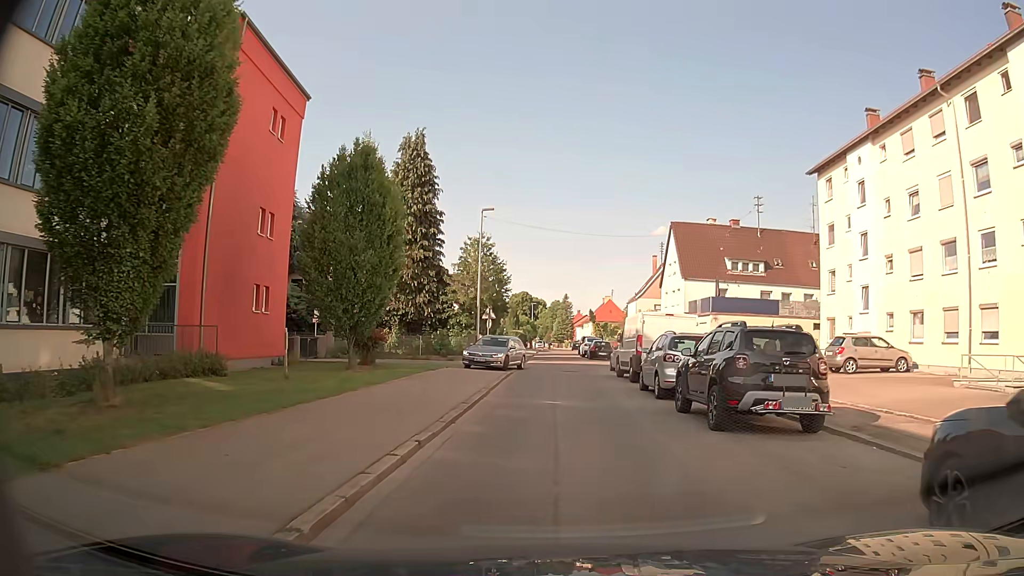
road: residential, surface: asphalt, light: Day
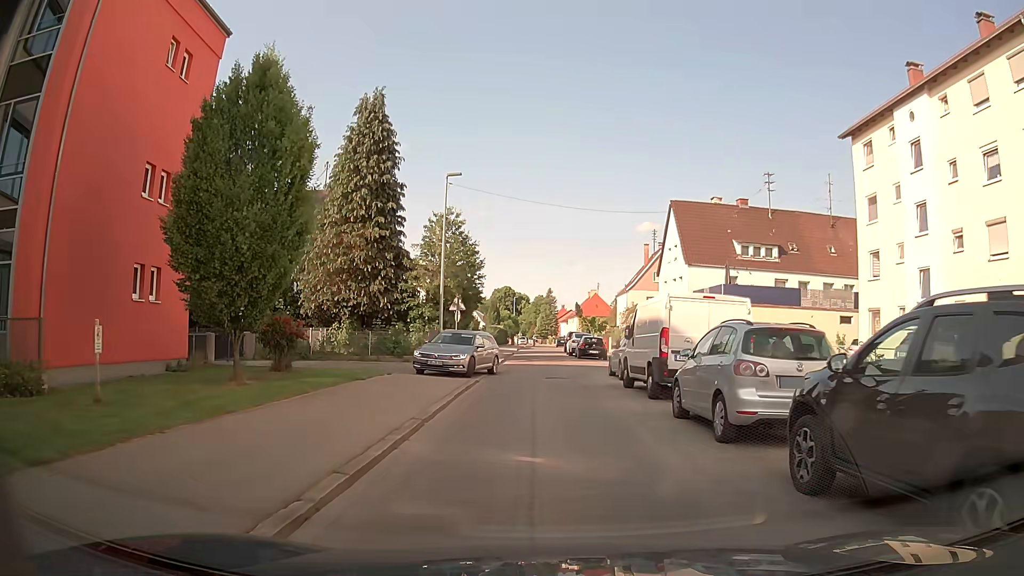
(+0.1, +7.2) m; +1°
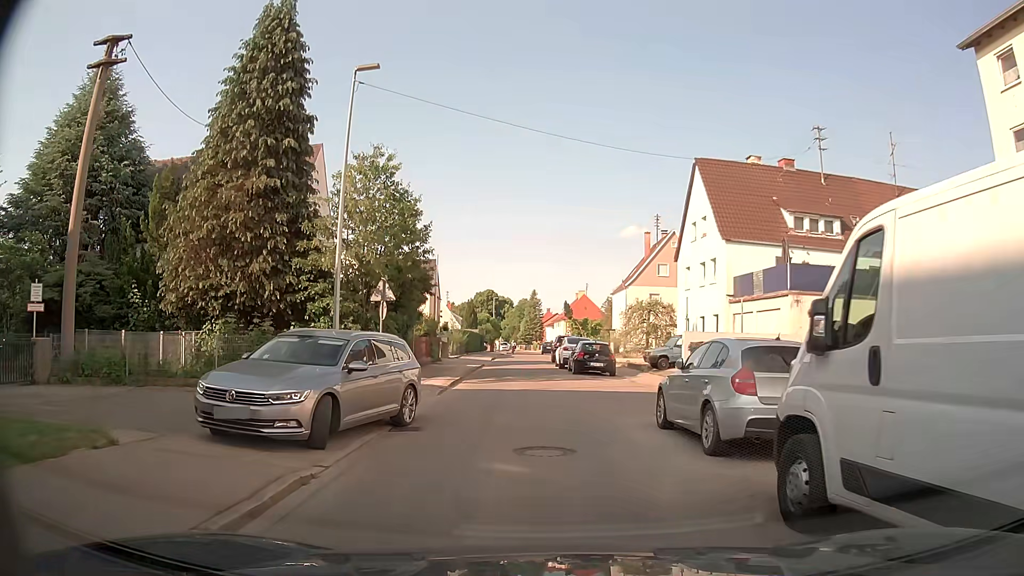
(+0.2, +13.0) m; +1°
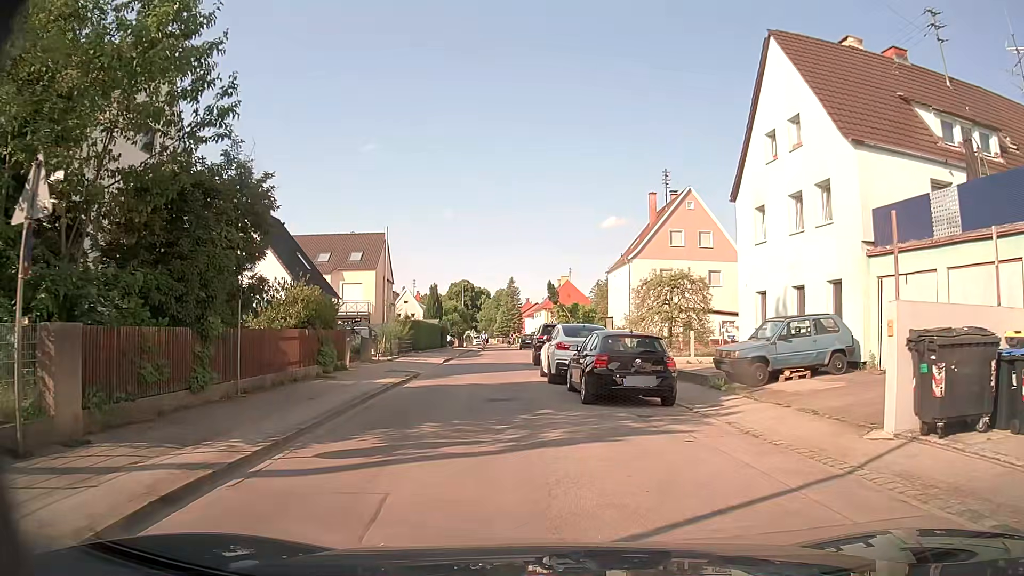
(0.0, +15.4) m; +1°
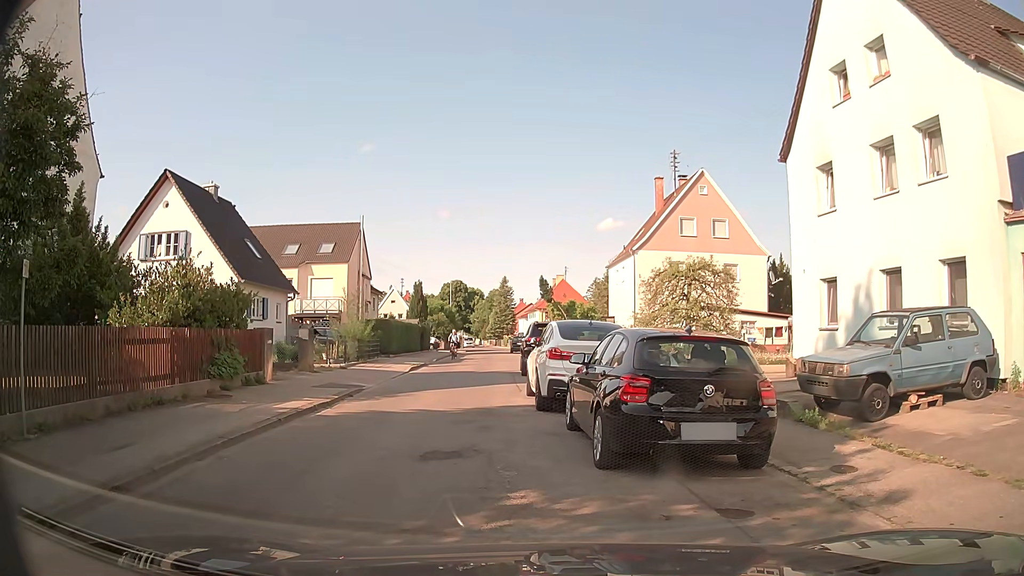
(+0.2, +5.8) m; +1°
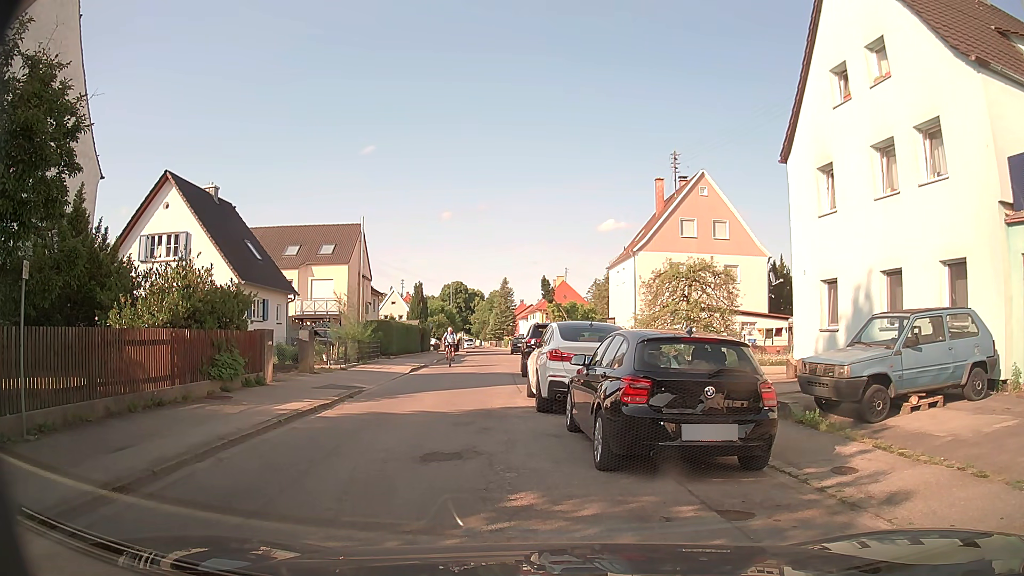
(0.0, +0.1) m; 0°
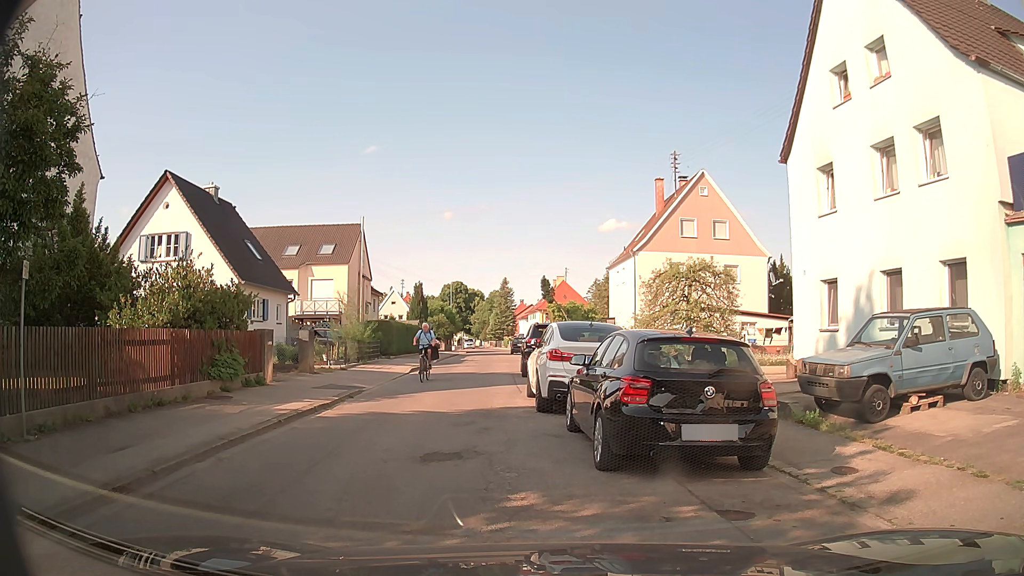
(0.0, 0.0) m; 0°
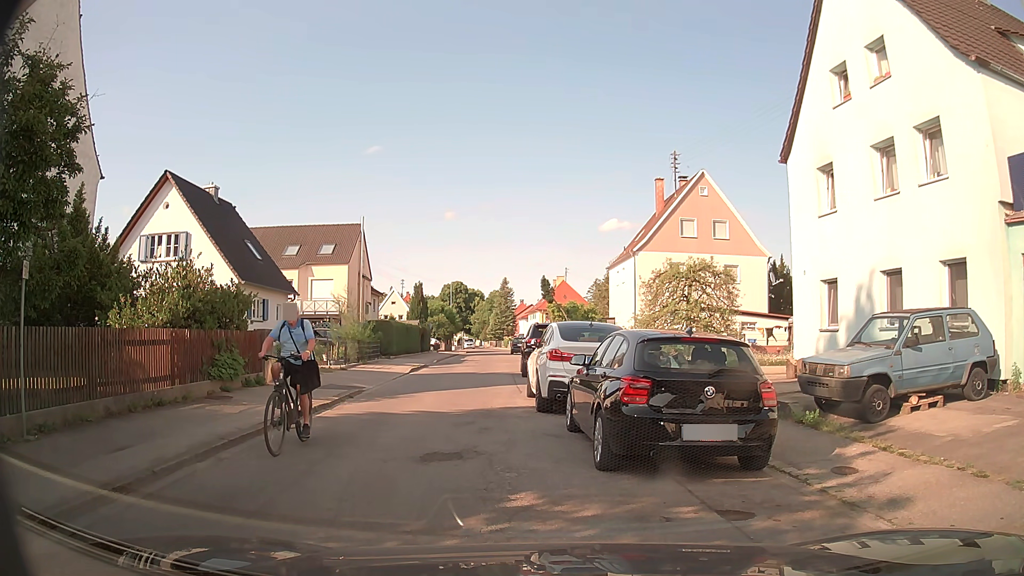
(0.0, 0.0) m; 0°
